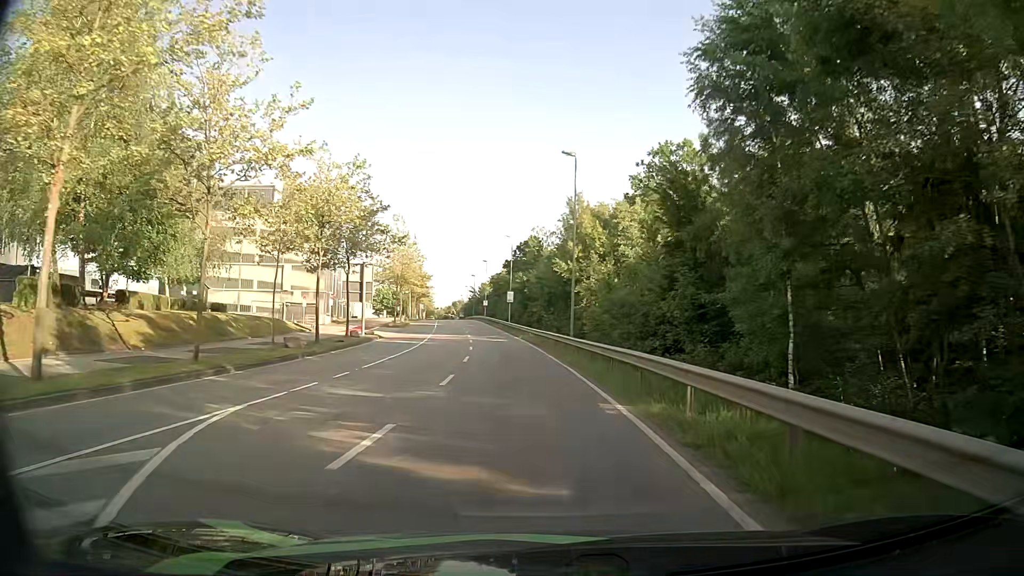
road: secondary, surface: asphalt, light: Day
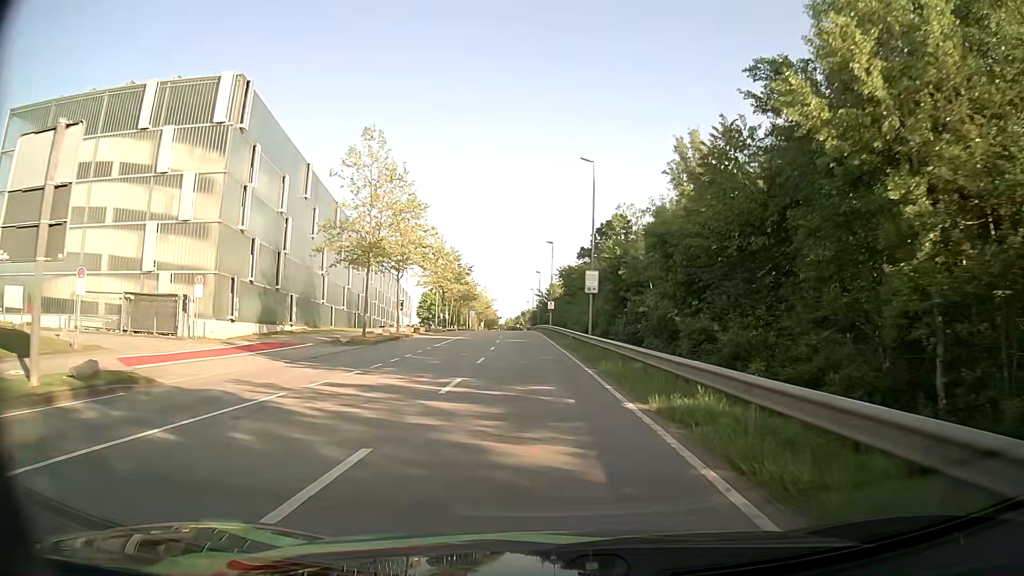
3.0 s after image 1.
(-2.5, +38.4) m; -7°
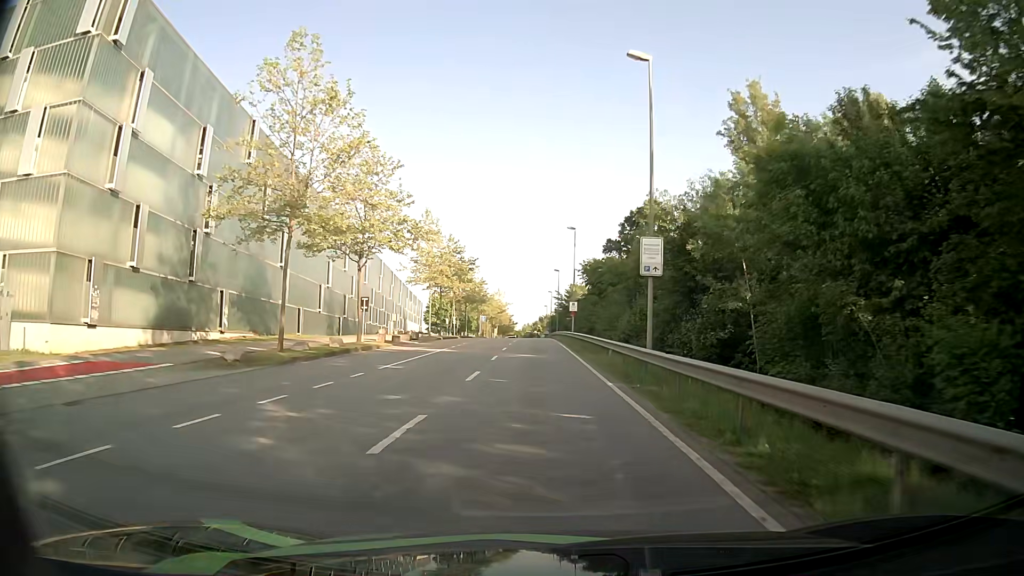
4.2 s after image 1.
(-0.3, +15.3) m; -2°
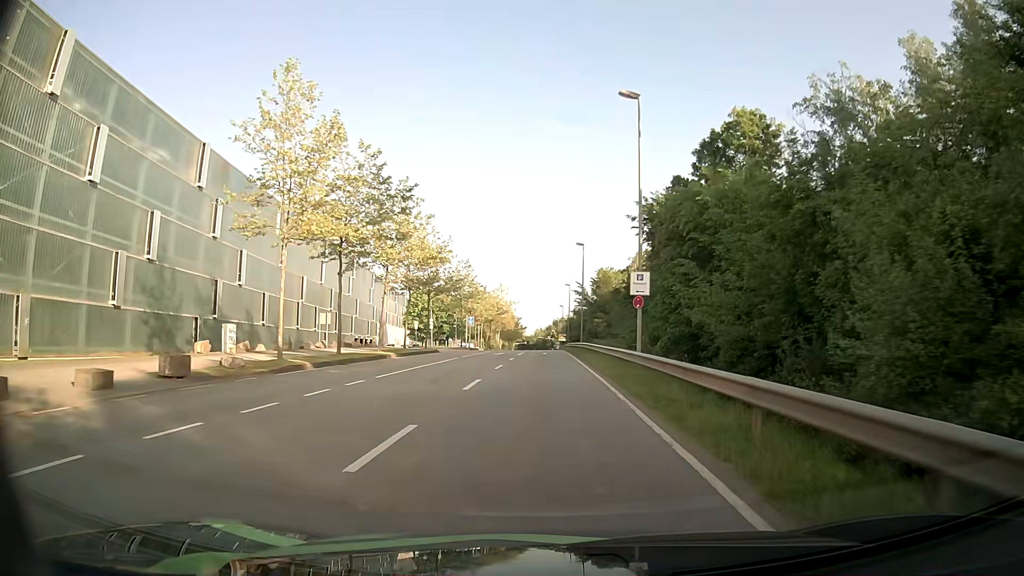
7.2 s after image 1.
(-0.5, +36.9) m; -1°
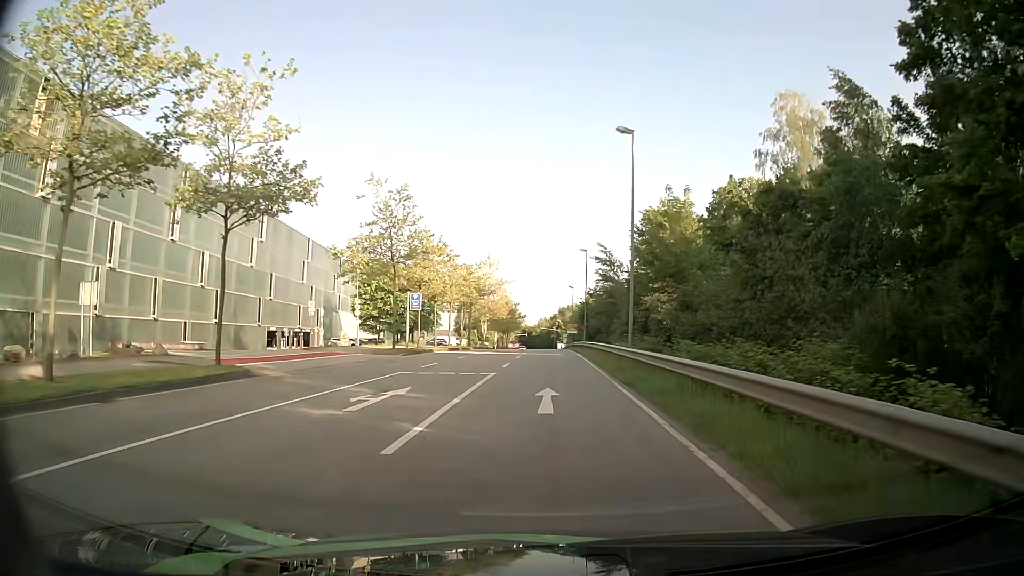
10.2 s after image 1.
(-0.2, +35.3) m; -1°
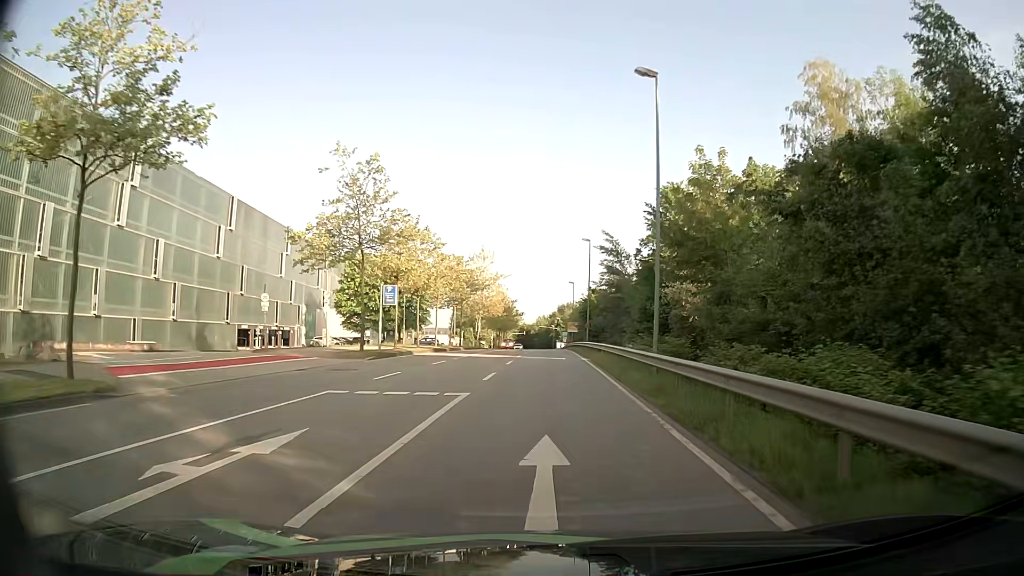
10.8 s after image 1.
(+0.1, +7.0) m; +1°
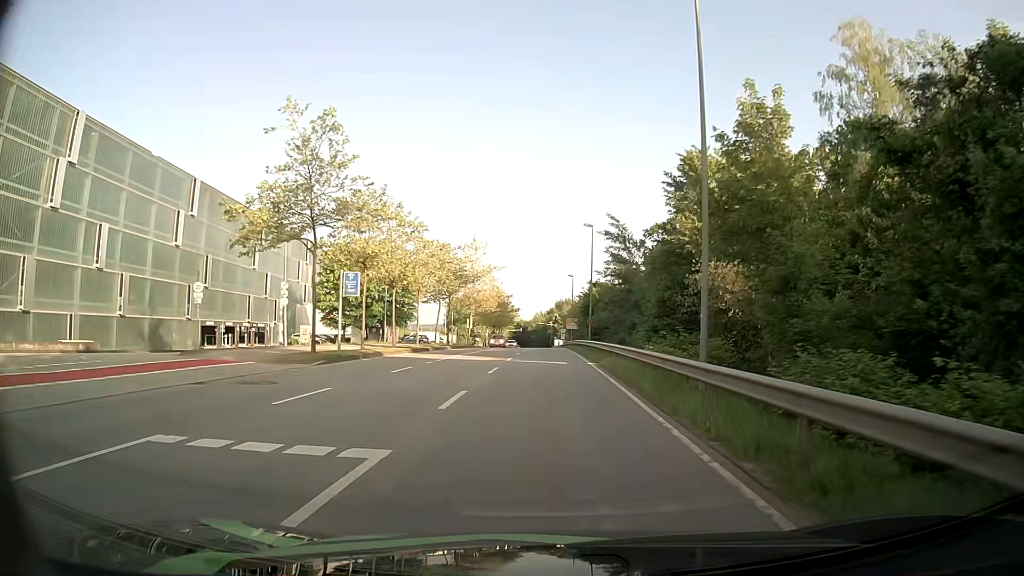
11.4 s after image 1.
(-0.1, +7.0) m; 0°
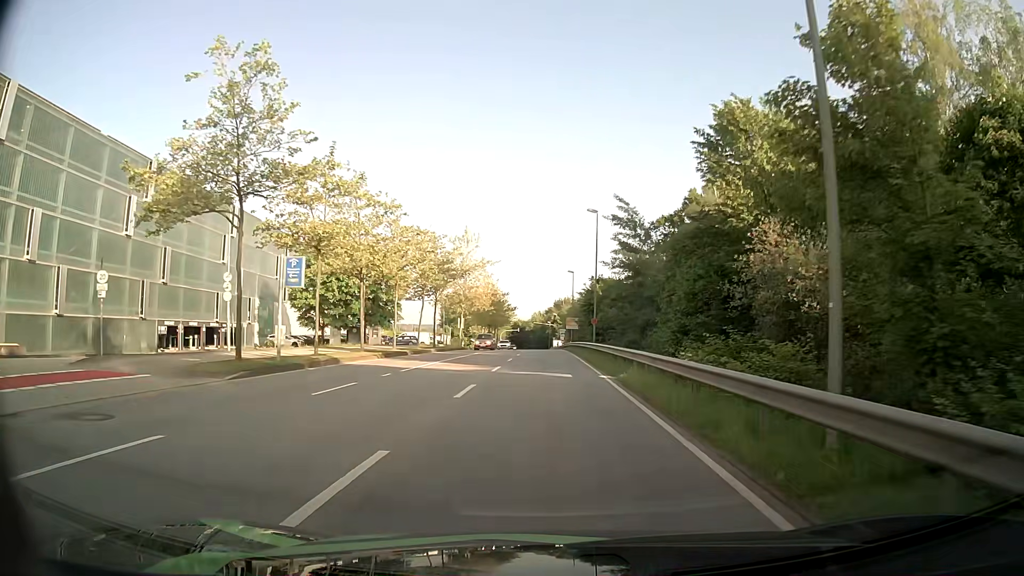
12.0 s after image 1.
(0.0, +7.0) m; 0°
